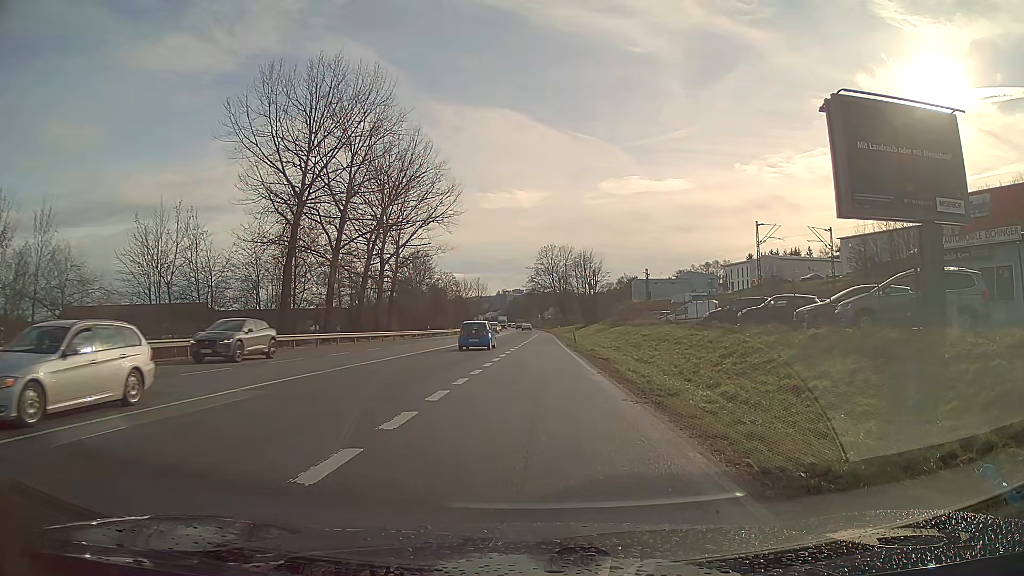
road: primary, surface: asphalt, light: Day
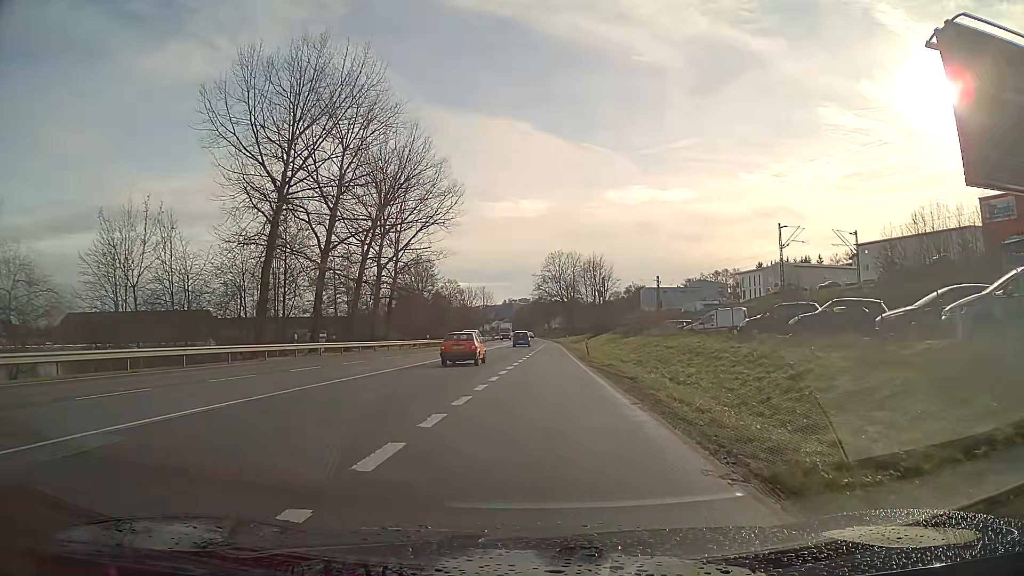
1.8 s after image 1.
(-0.1, +6.0) m; -1°
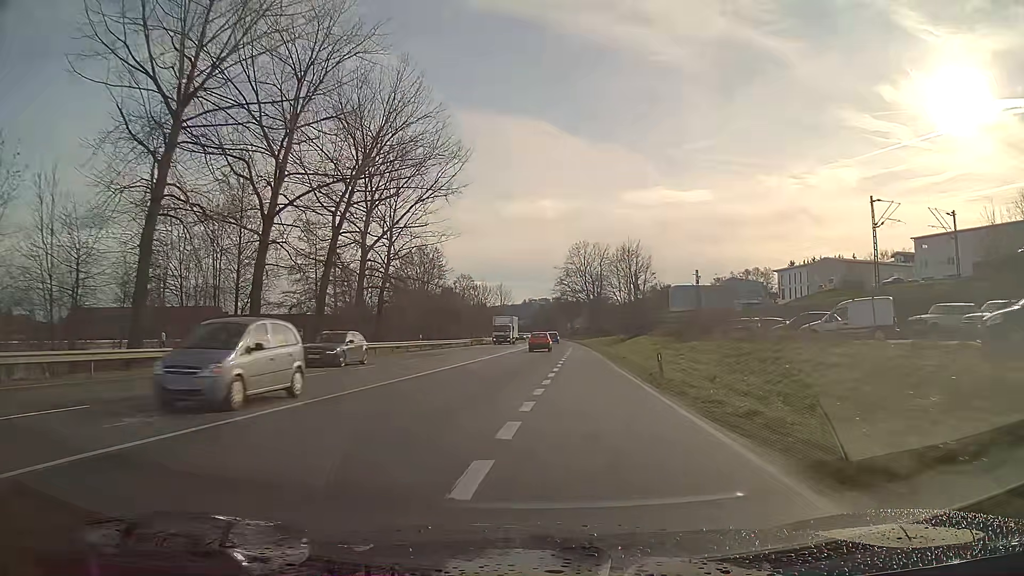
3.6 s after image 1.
(-0.3, +17.4) m; -1°
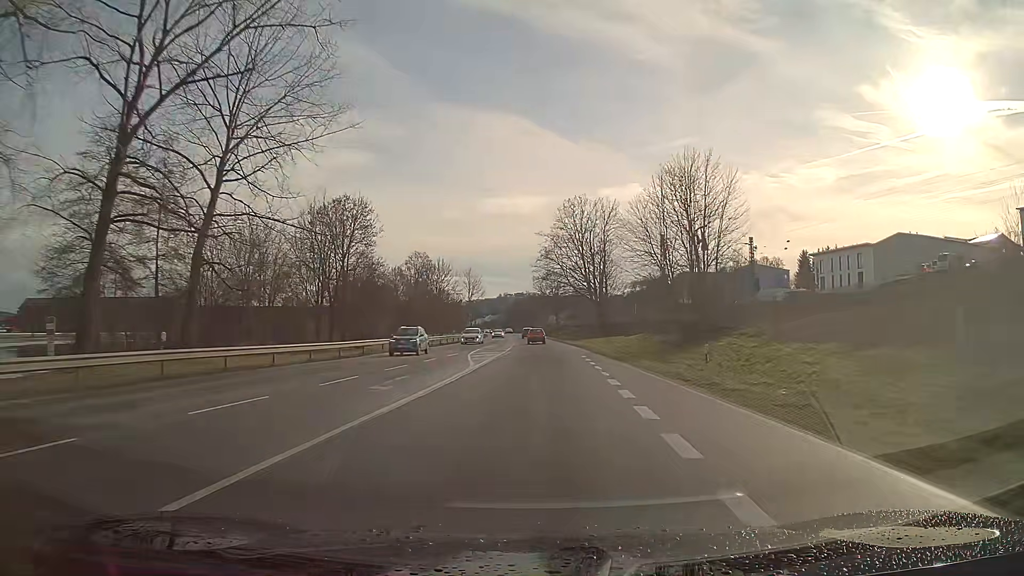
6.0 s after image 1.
(+0.5, +40.1) m; +2°
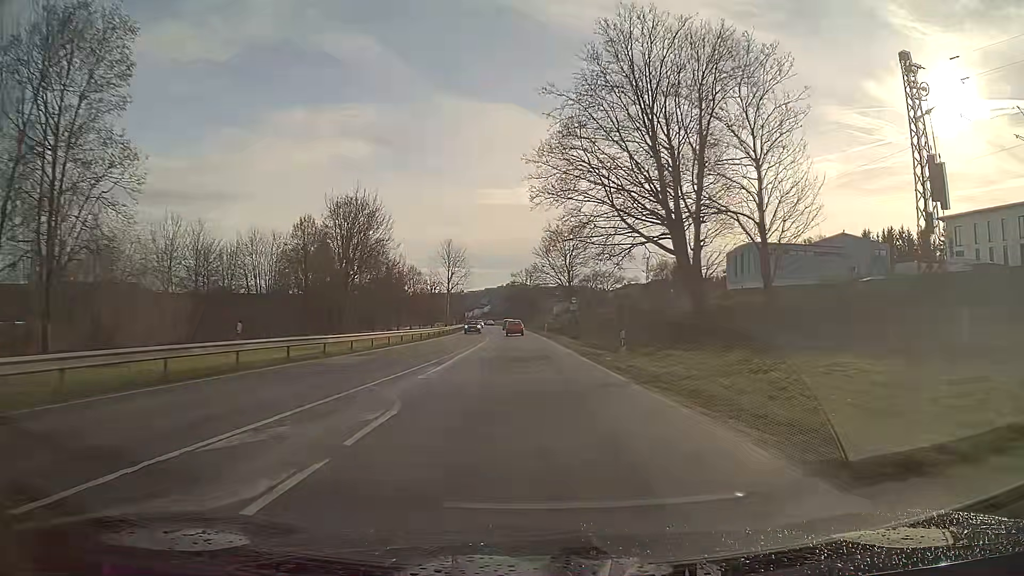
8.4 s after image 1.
(+0.2, +51.4) m; -1°
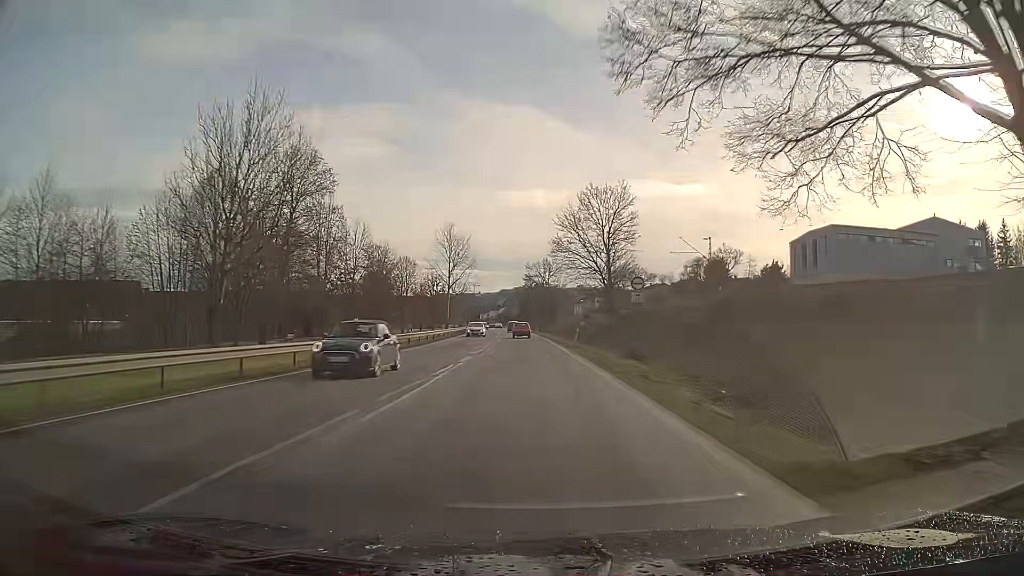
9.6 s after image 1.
(-0.3, +26.1) m; -1°
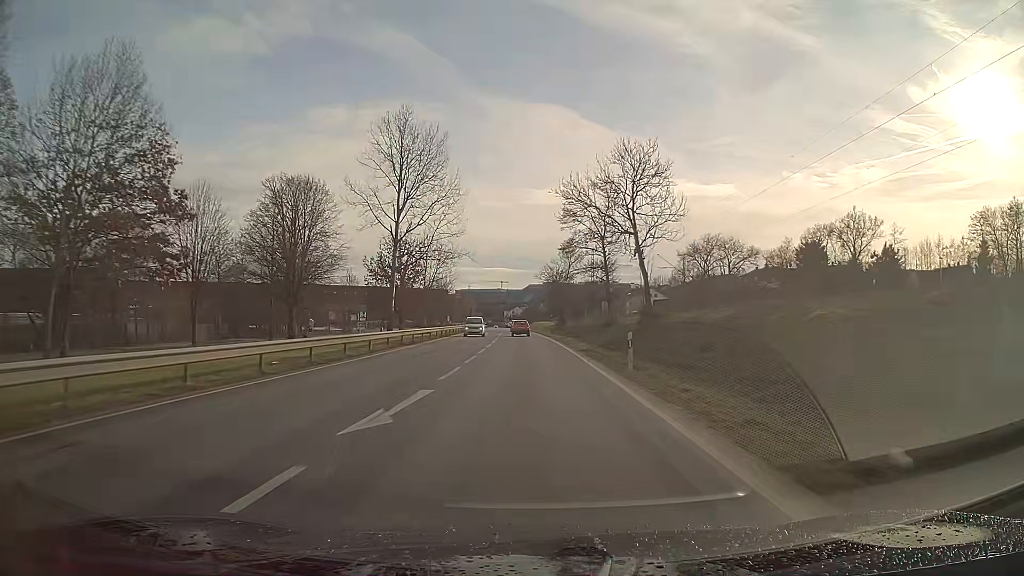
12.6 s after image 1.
(-1.4, +65.1) m; -3°
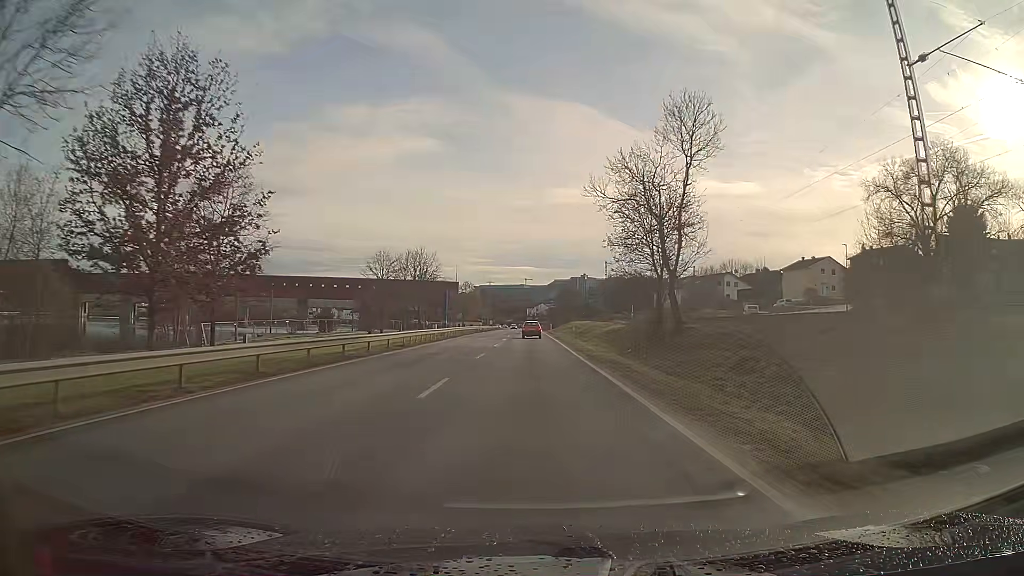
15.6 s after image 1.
(-1.2, +65.0) m; -2°
